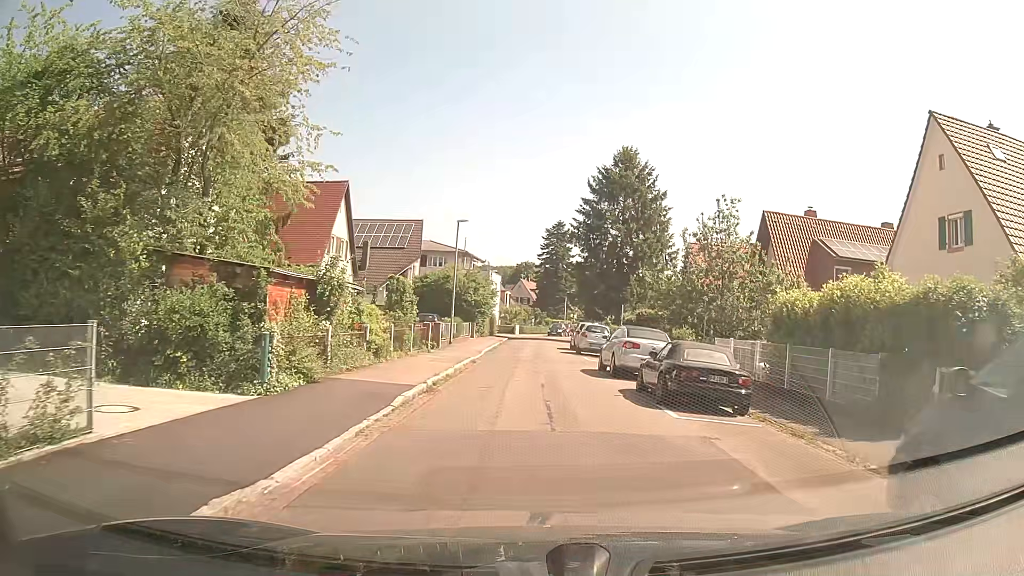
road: residential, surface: asphalt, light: Day
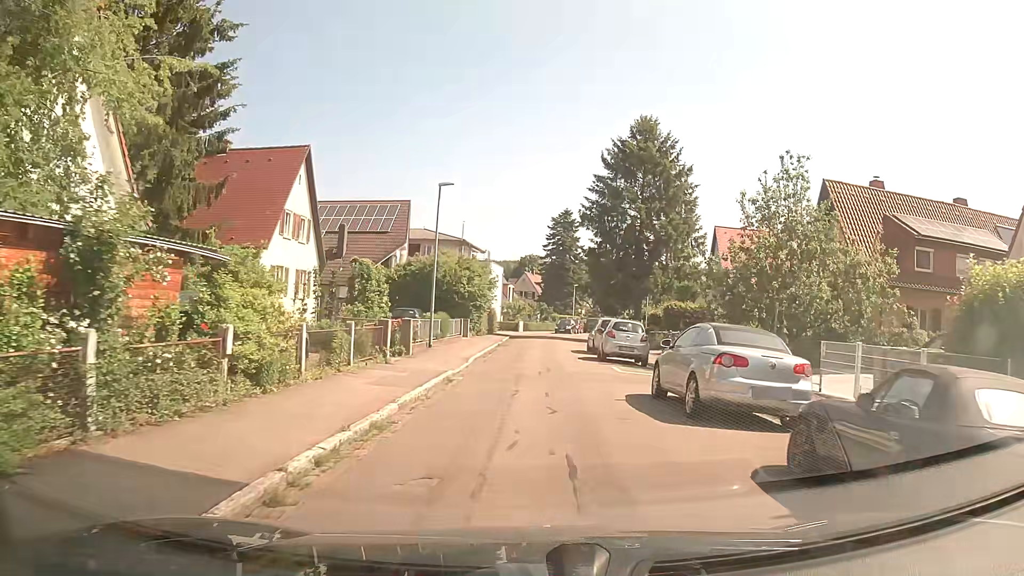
(-0.1, +8.4) m; -1°
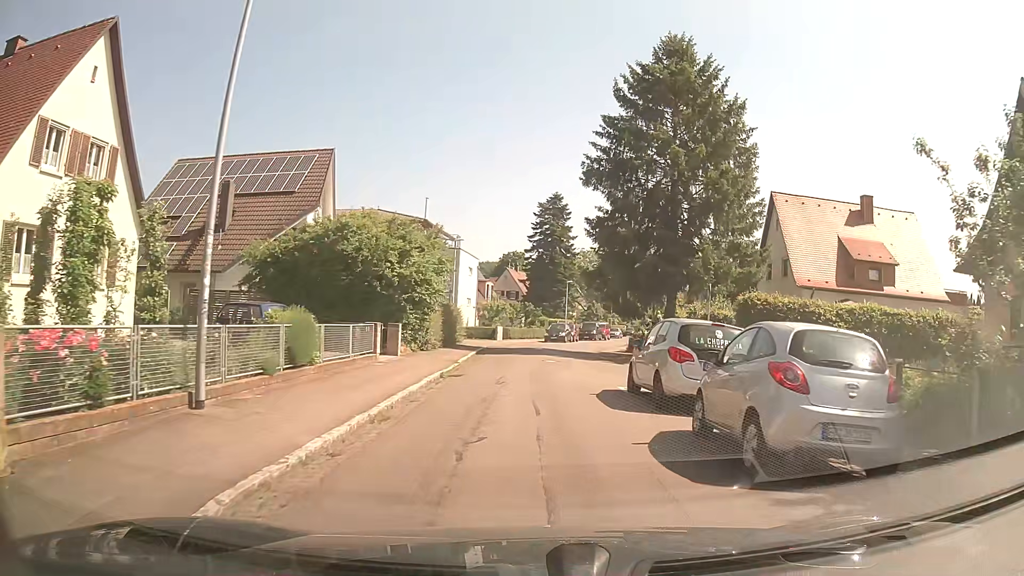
(+0.3, +17.0) m; +1°
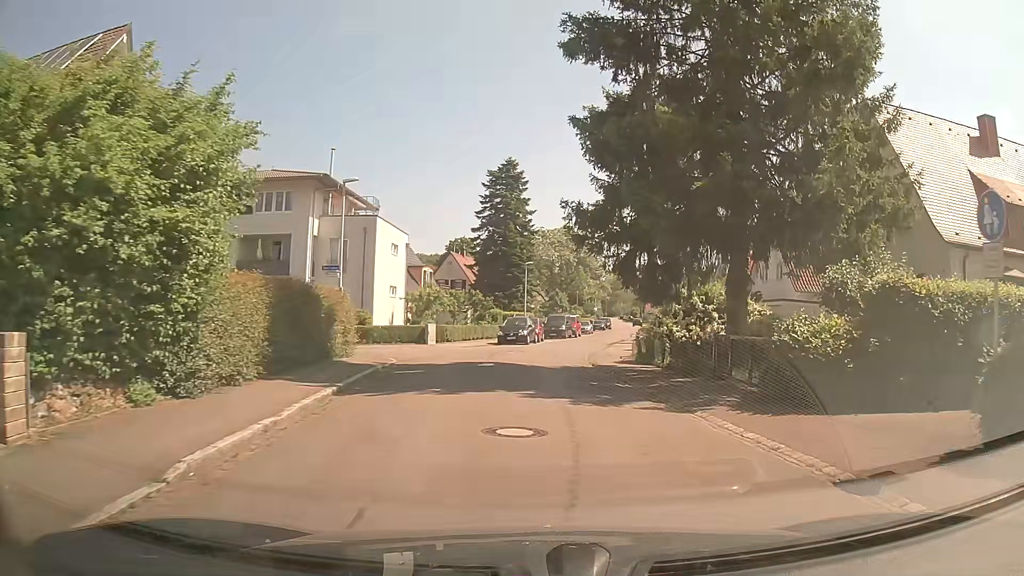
(+0.3, +16.8) m; +4°
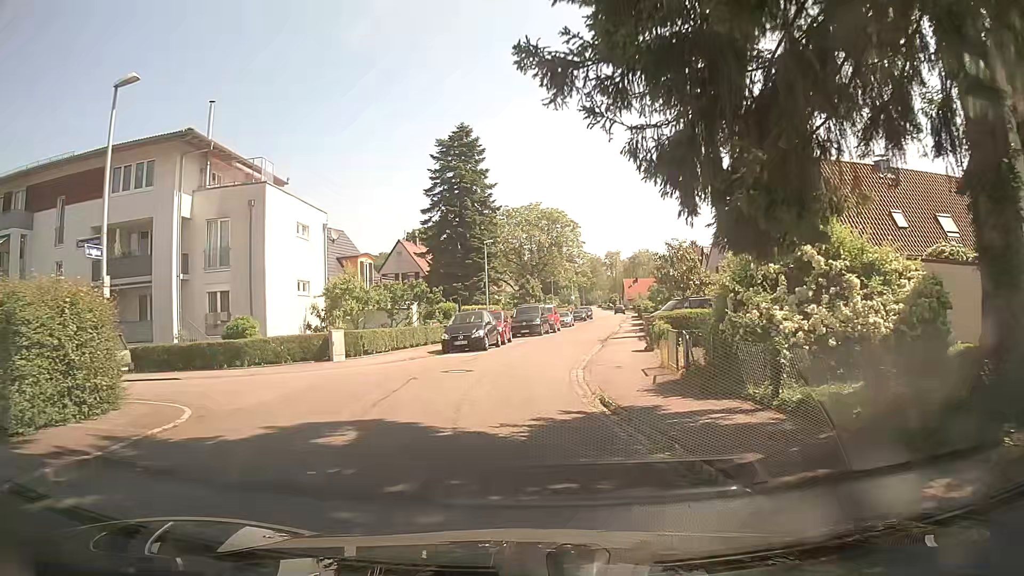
(+0.5, +12.3) m; +2°
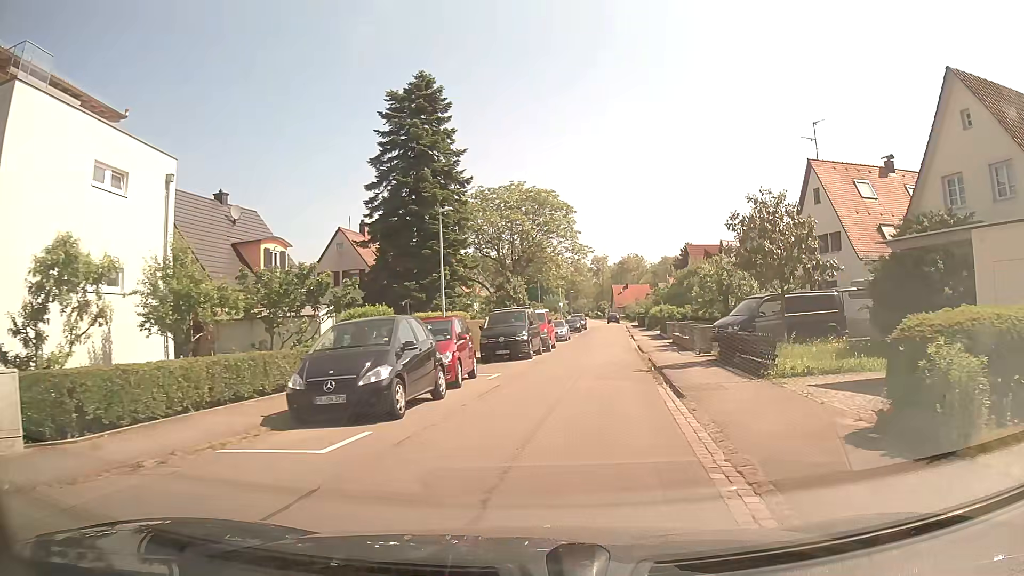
(-0.1, +16.1) m; +2°
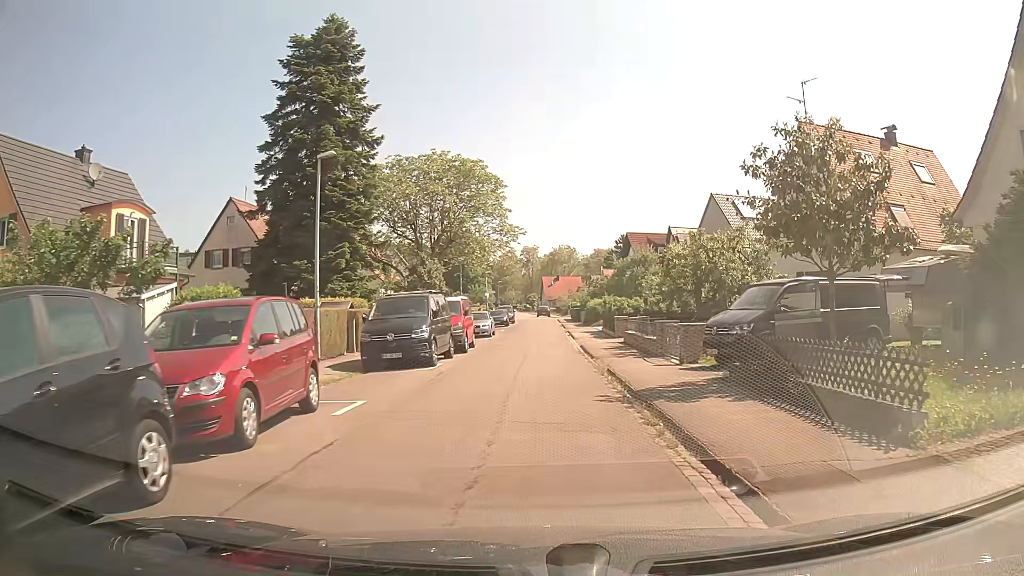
(+0.4, +8.0) m; +6°
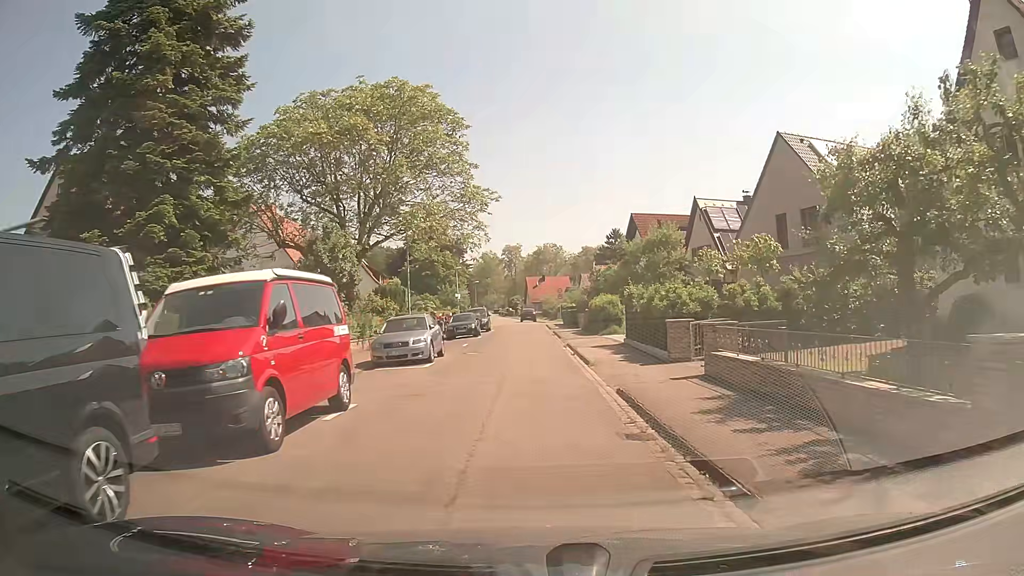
(+0.3, +16.6) m; +1°
